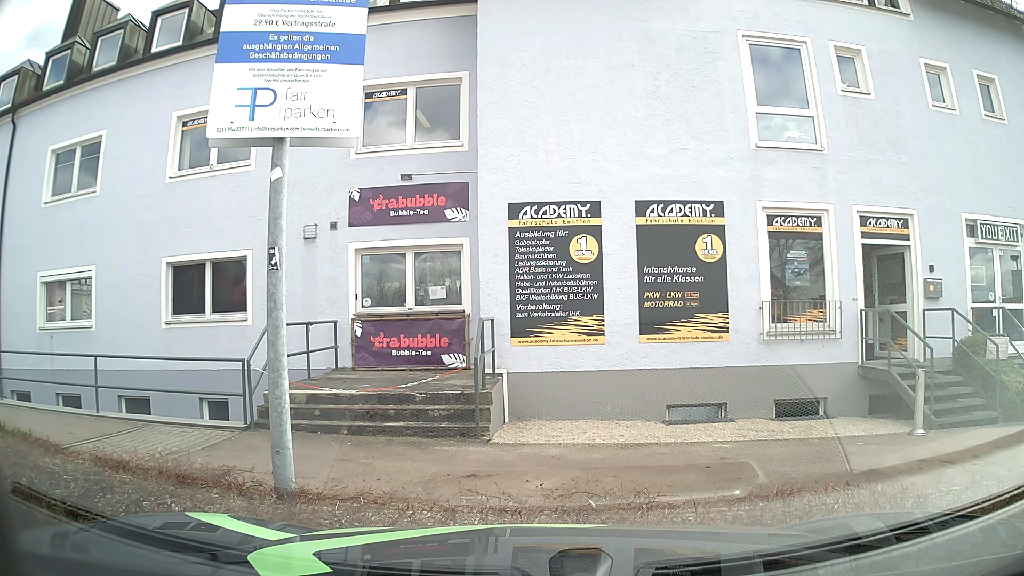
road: service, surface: asphalt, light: Day
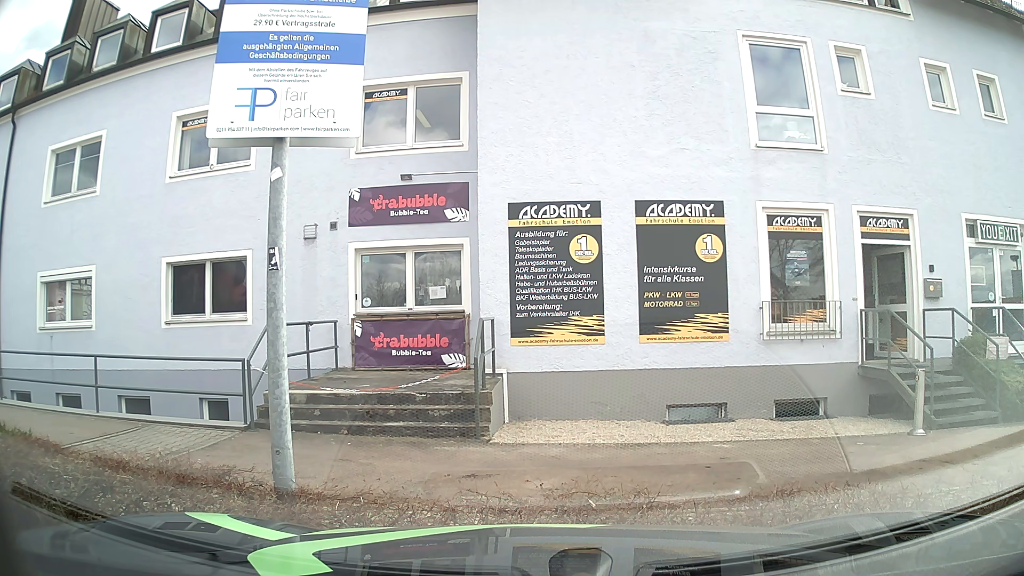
(0.0, 0.0) m; 0°
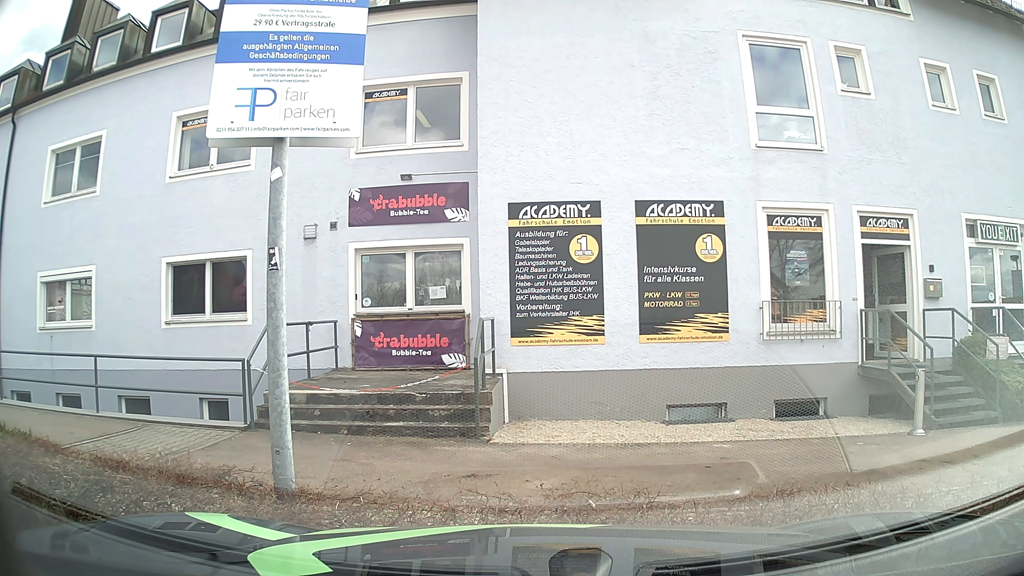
(0.0, 0.0) m; 0°
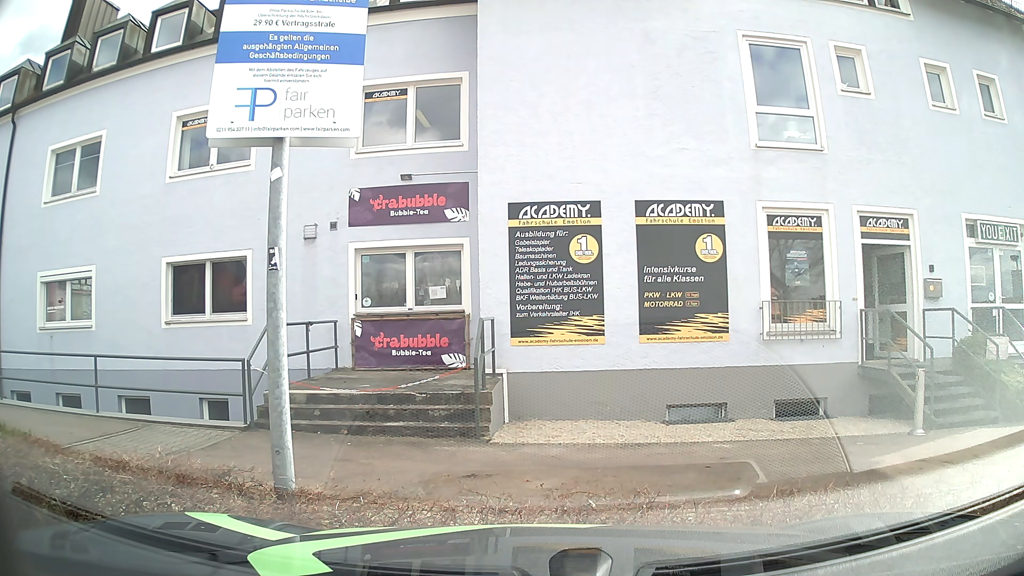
(0.0, 0.0) m; 0°
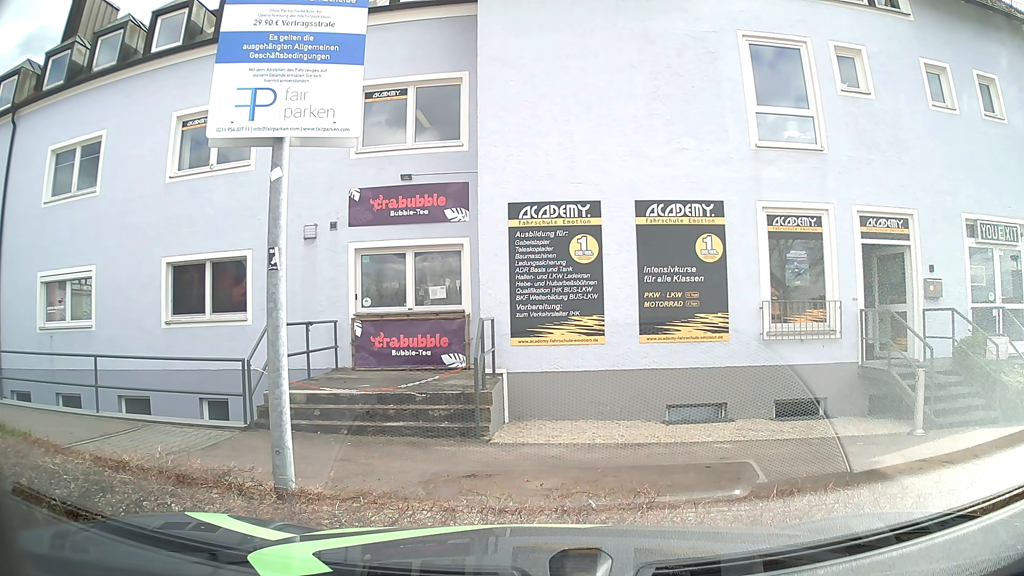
(0.0, 0.0) m; 0°
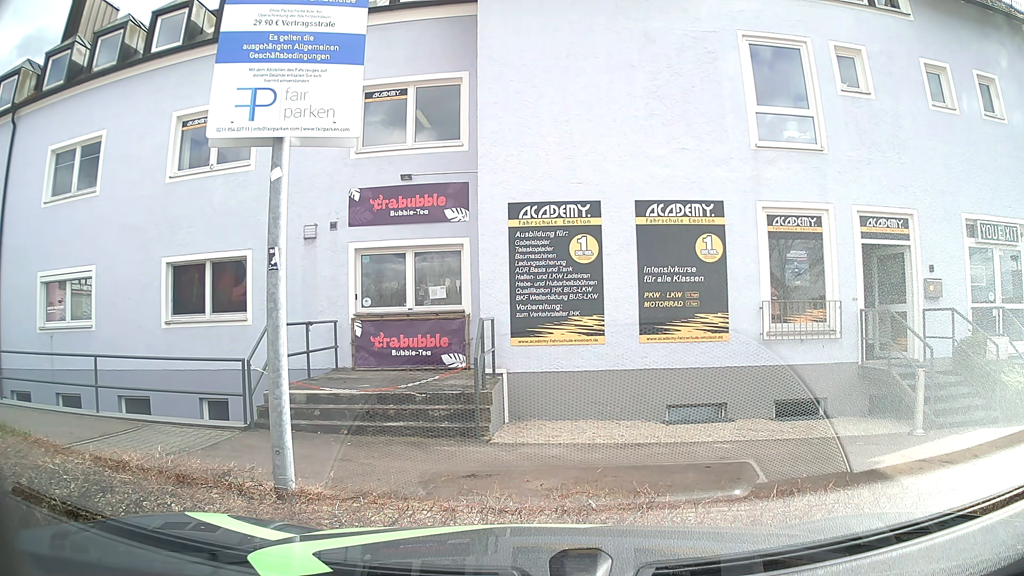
(0.0, 0.0) m; 0°
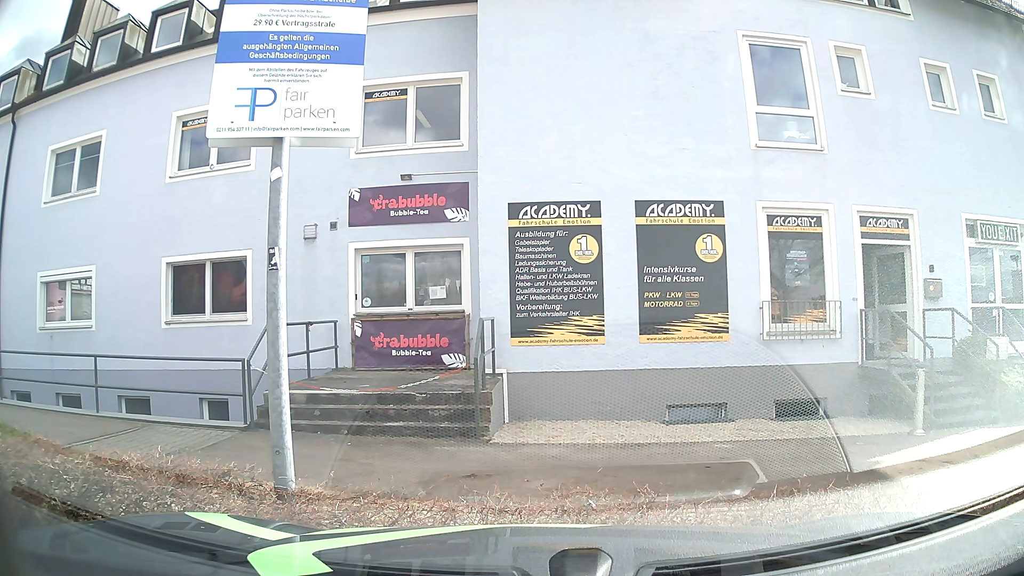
(0.0, 0.0) m; 0°
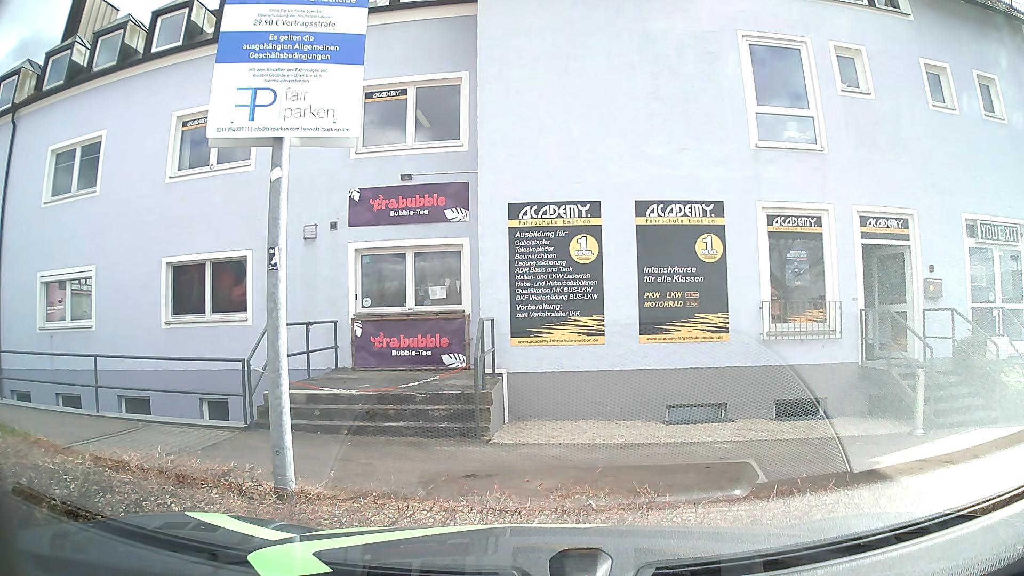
(0.0, 0.0) m; 0°
